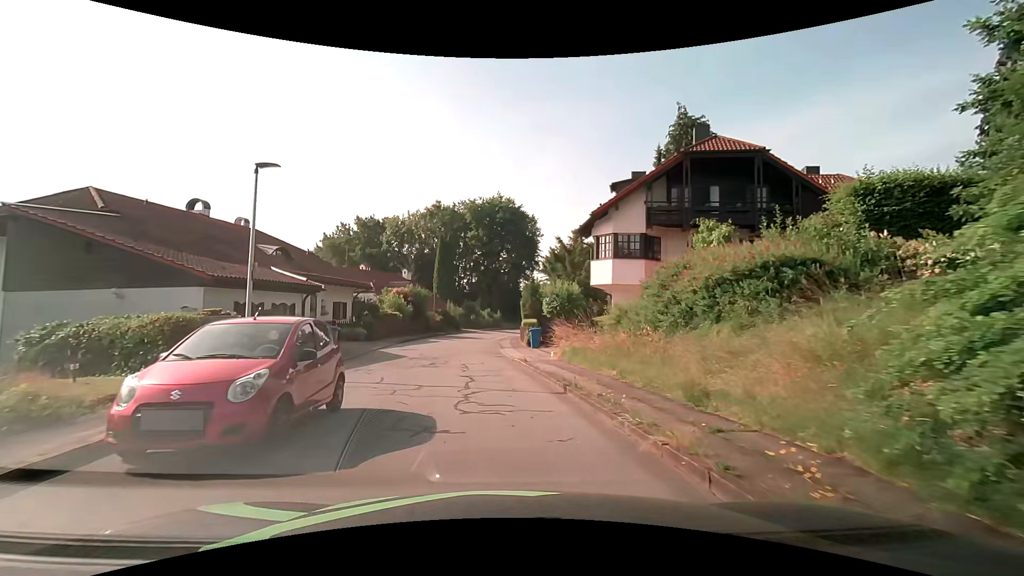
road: residential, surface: asphalt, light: Day
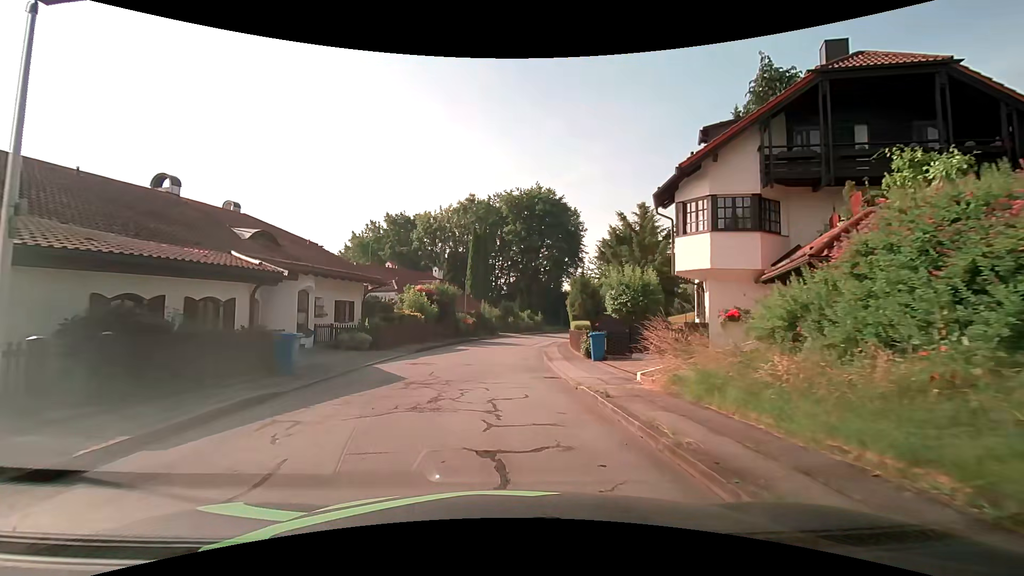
(-0.3, +7.6) m; -5°
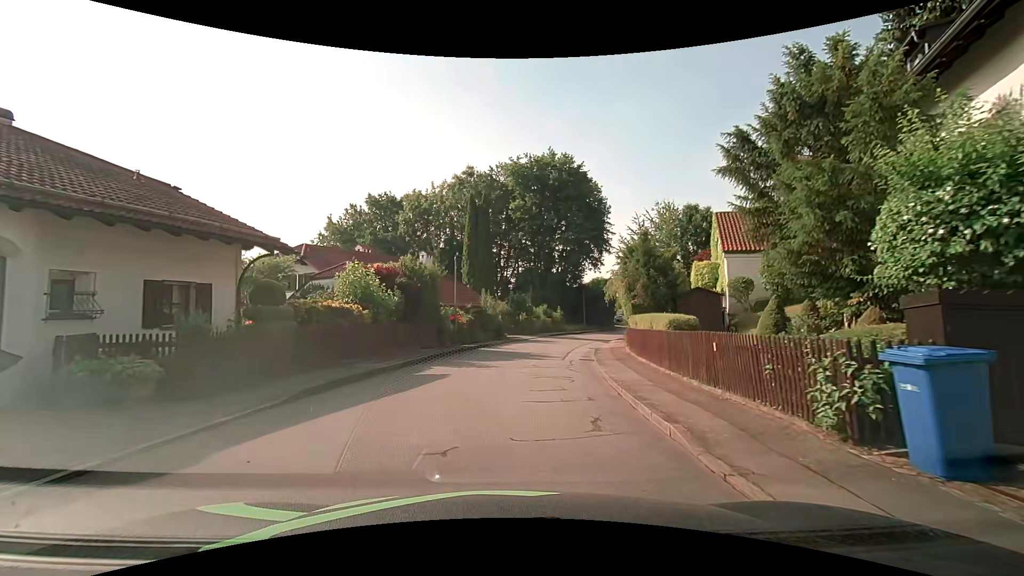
(-0.3, +14.7) m; -1°
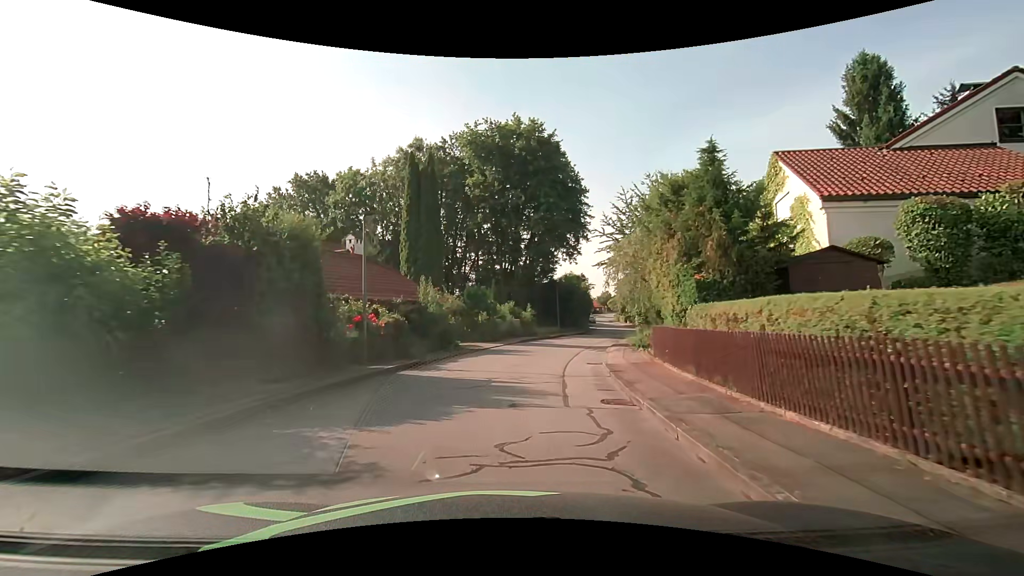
(+0.4, +11.1) m; +4°
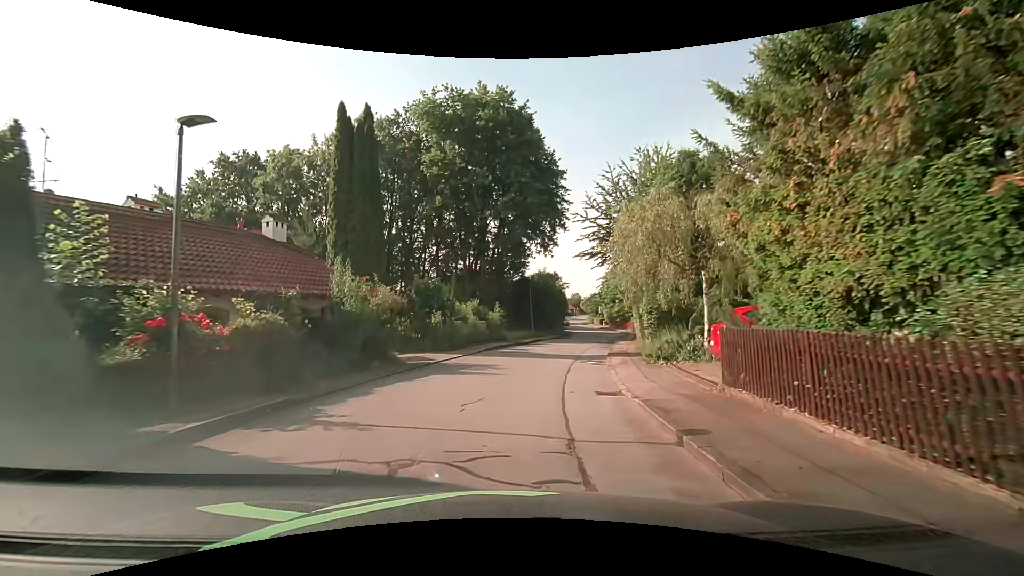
(+0.3, +7.5) m; +3°
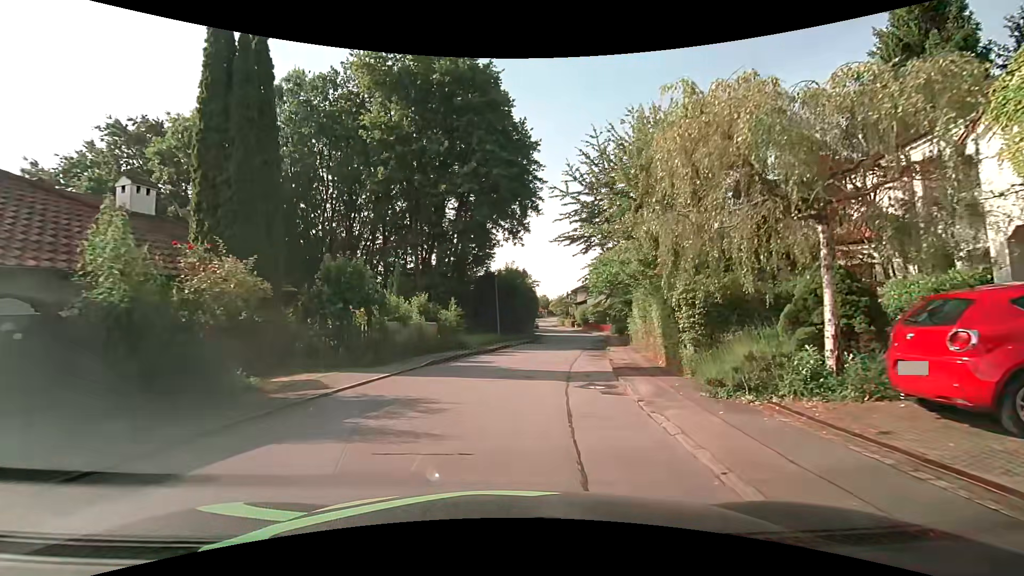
(+0.3, +7.6) m; +5°
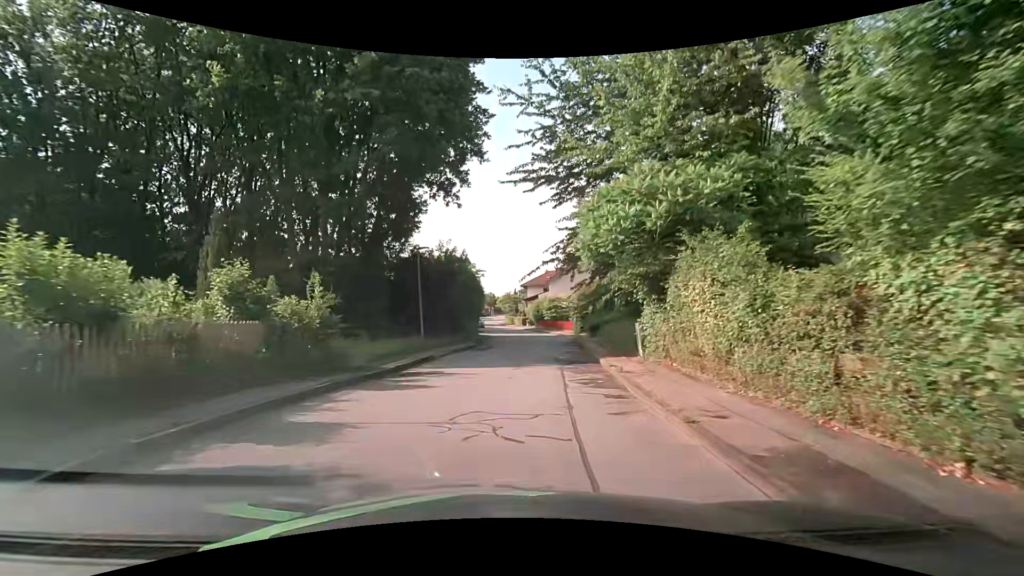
(+0.5, +11.9) m; +5°
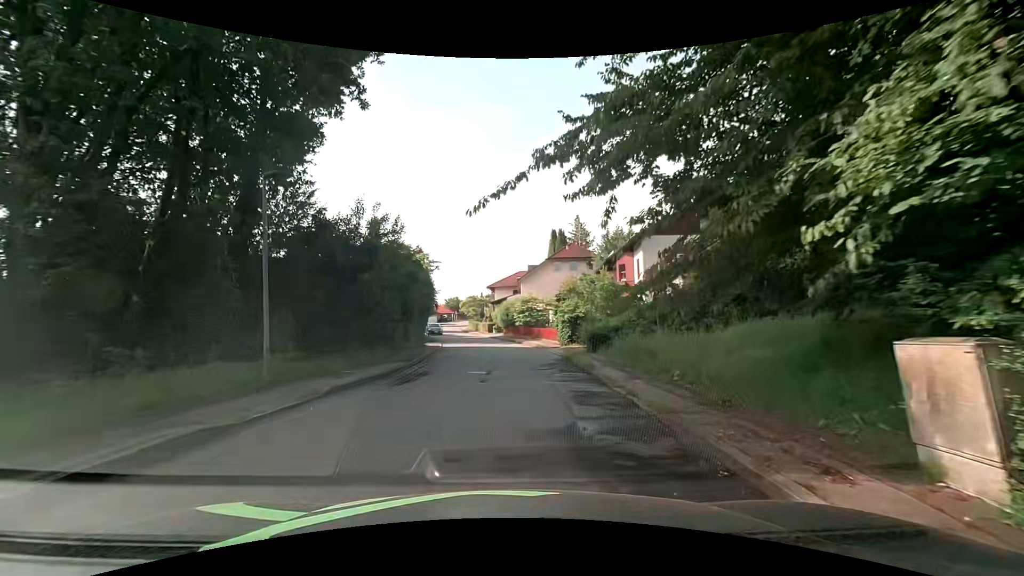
(+0.5, +12.2) m; +5°
(0, +10) (0, +20) (0, +30) (-2, +40) (-3, +50) (-5, +60) (-8, +69) (-10, +79) (-11, +89) (-11, +99) m
